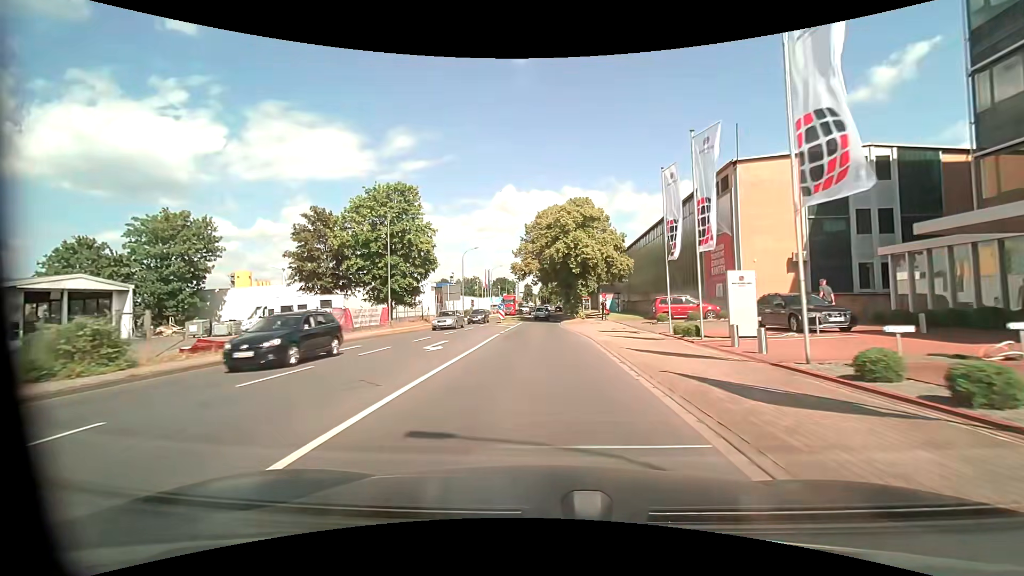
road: tertiary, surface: asphalt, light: Day
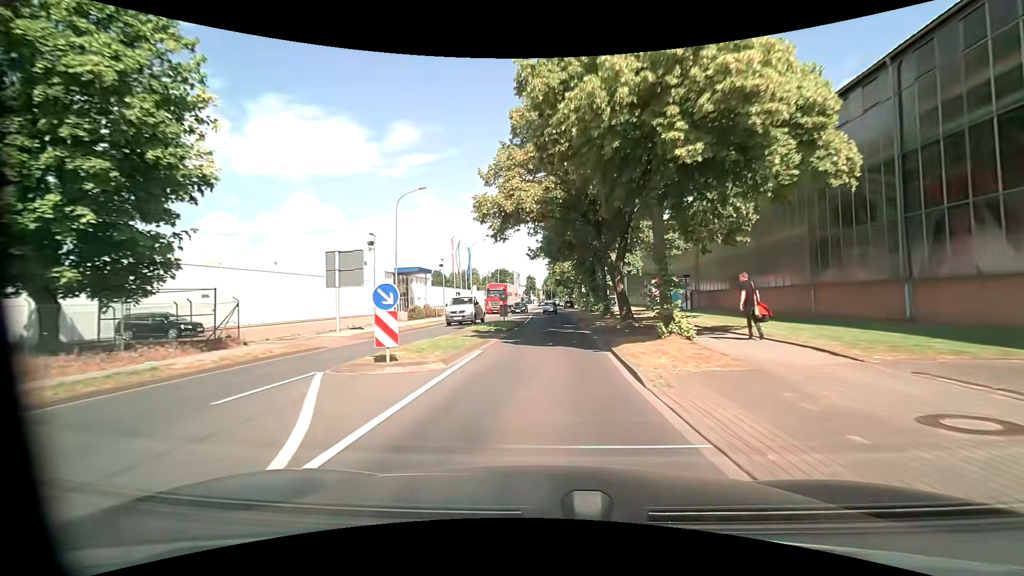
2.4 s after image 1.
(-0.2, +32.3) m; -1°
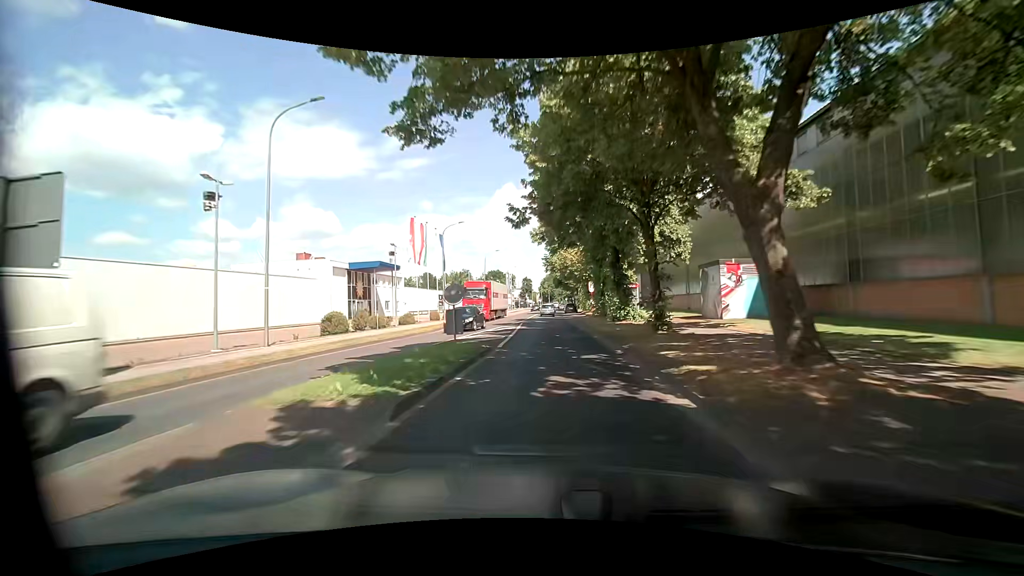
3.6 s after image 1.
(+0.2, +16.2) m; +1°
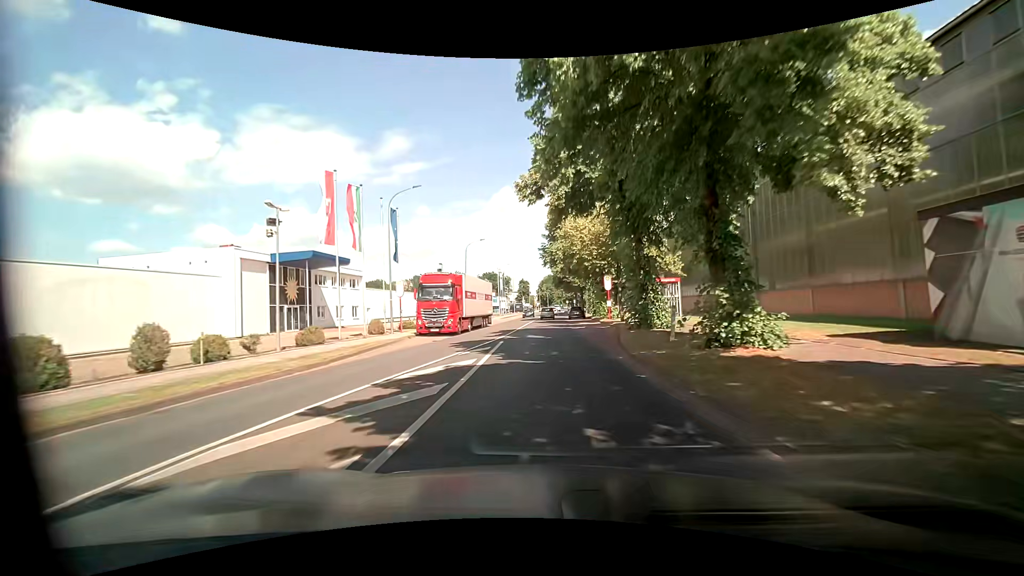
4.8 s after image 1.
(+0.1, +16.2) m; 0°
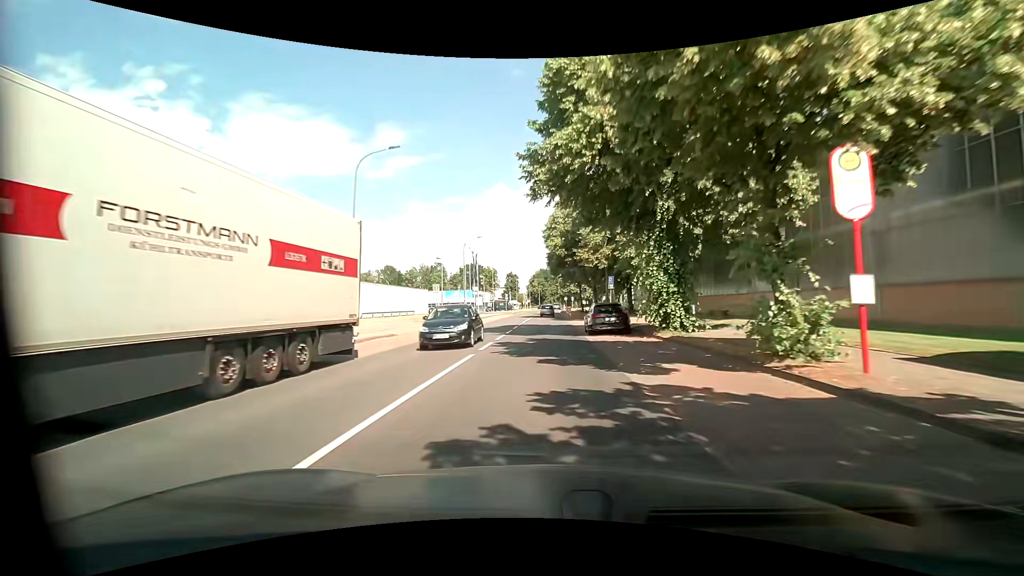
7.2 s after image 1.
(+0.3, +32.2) m; +1°
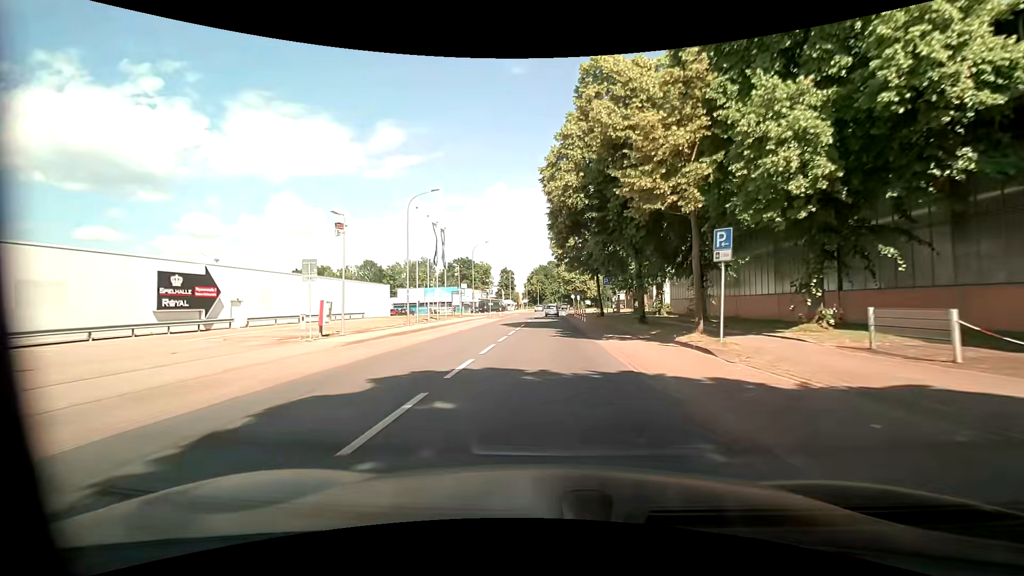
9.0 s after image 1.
(+0.1, +24.2) m; 0°
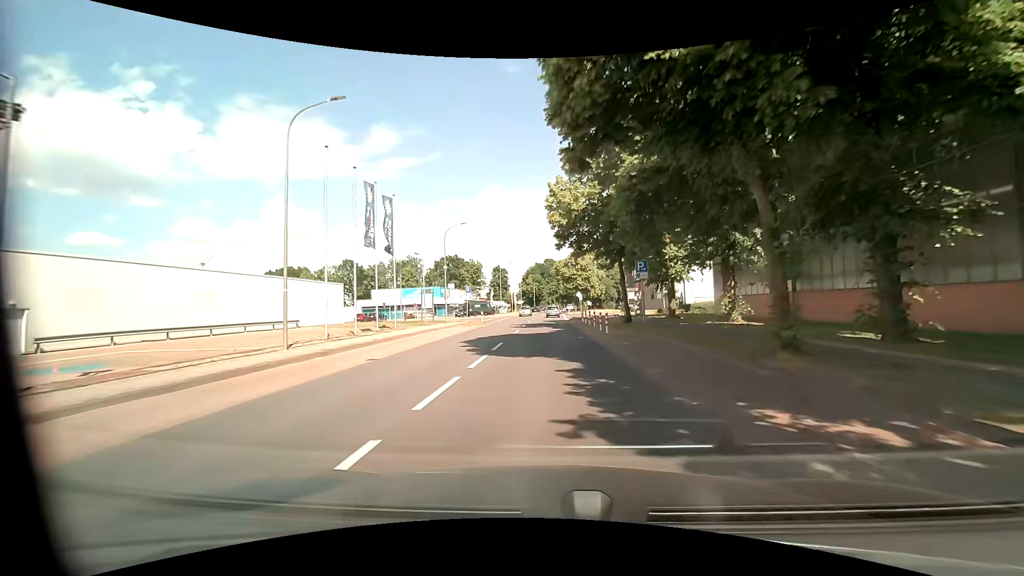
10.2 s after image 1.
(+0.2, +16.1) m; 0°
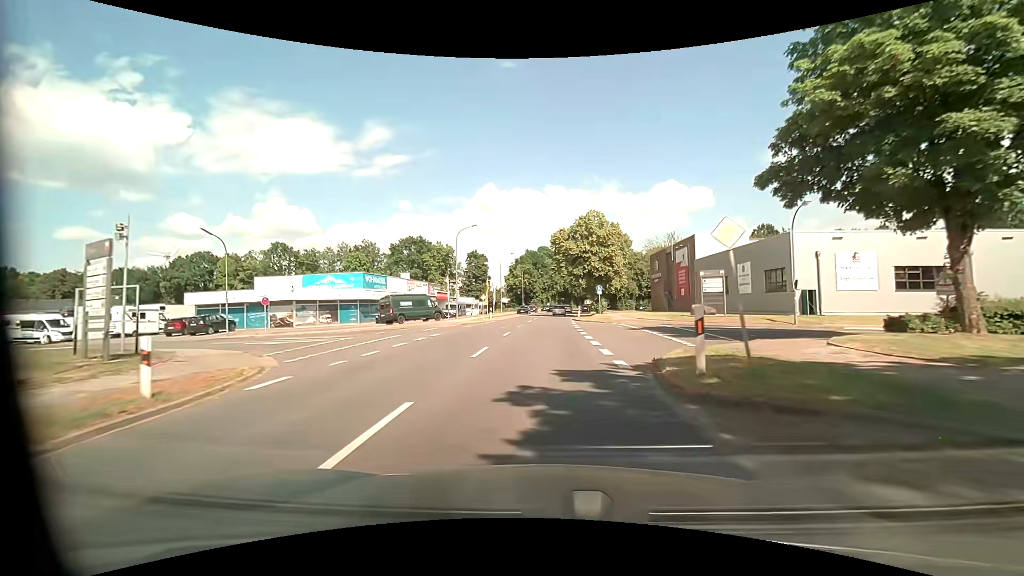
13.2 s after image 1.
(+0.5, +40.3) m; +2°
(0, +10) (0, +20) (0, +30) (0, +40) (0, +50) (+1, +60) (+1, +70) (+2, +80) (+3, +90) (+4, +100) m
